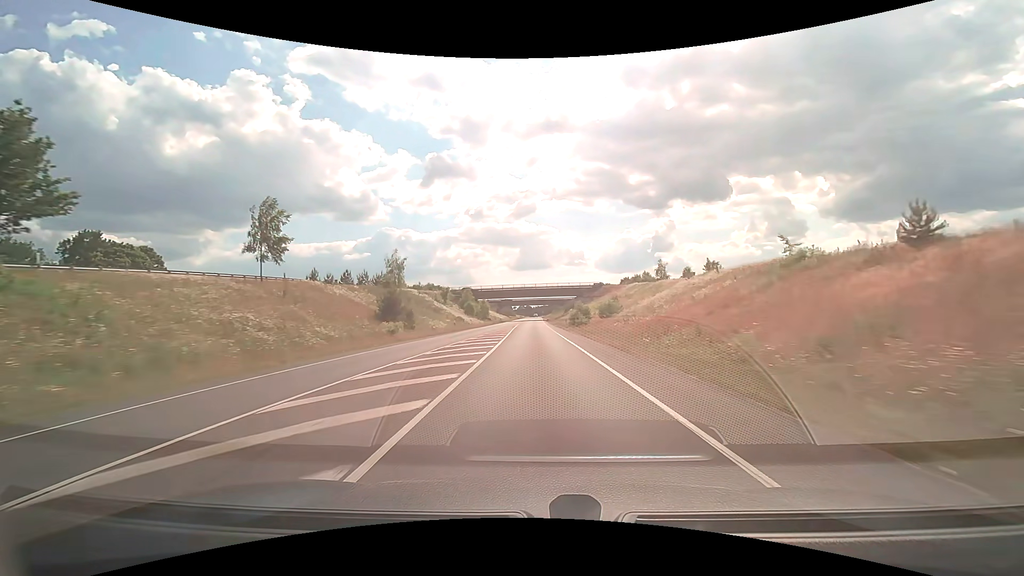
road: trunk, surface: asphalt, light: Day
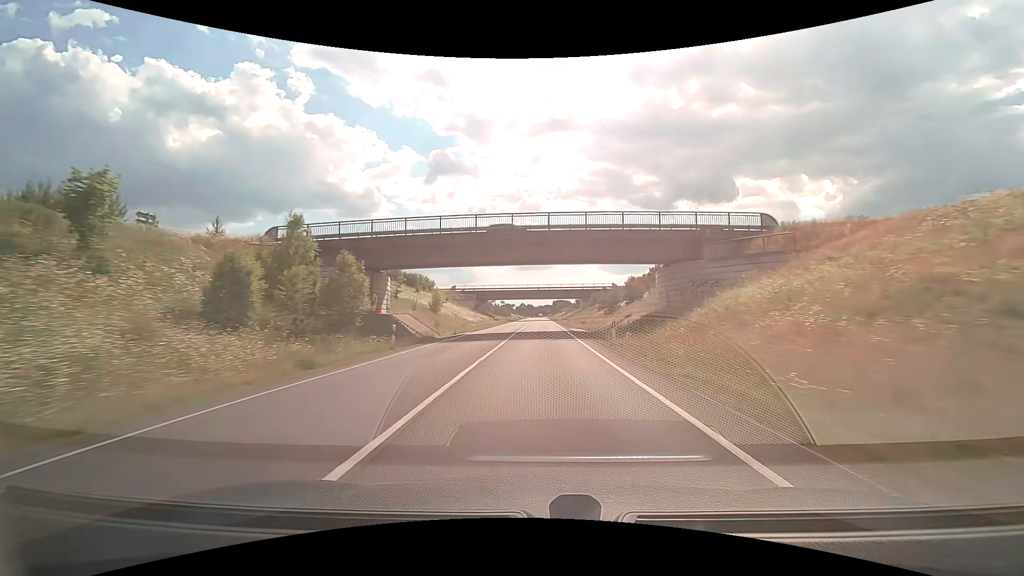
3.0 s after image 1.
(-0.4, +76.5) m; 0°
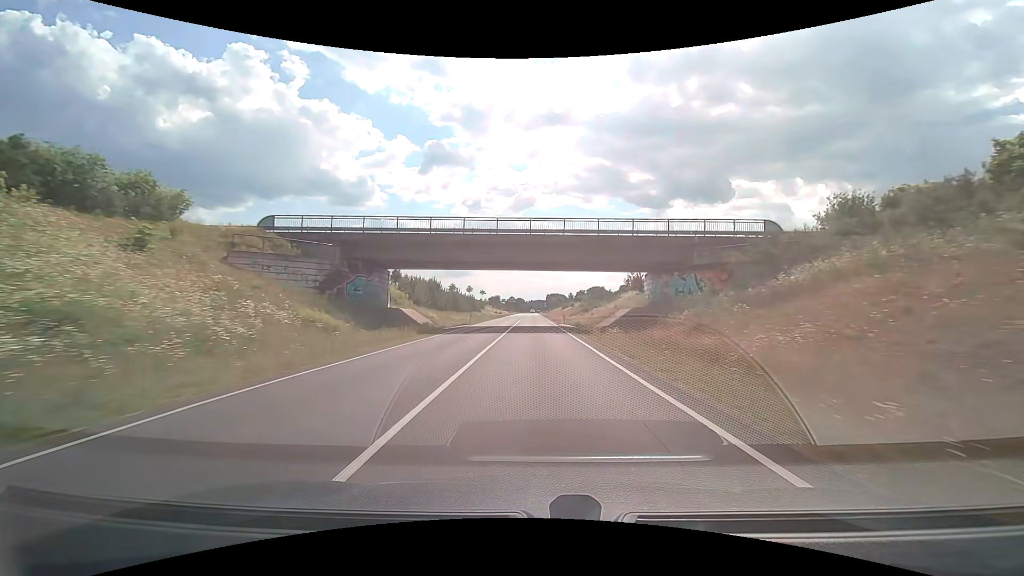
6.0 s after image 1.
(+1.2, +73.9) m; +1°
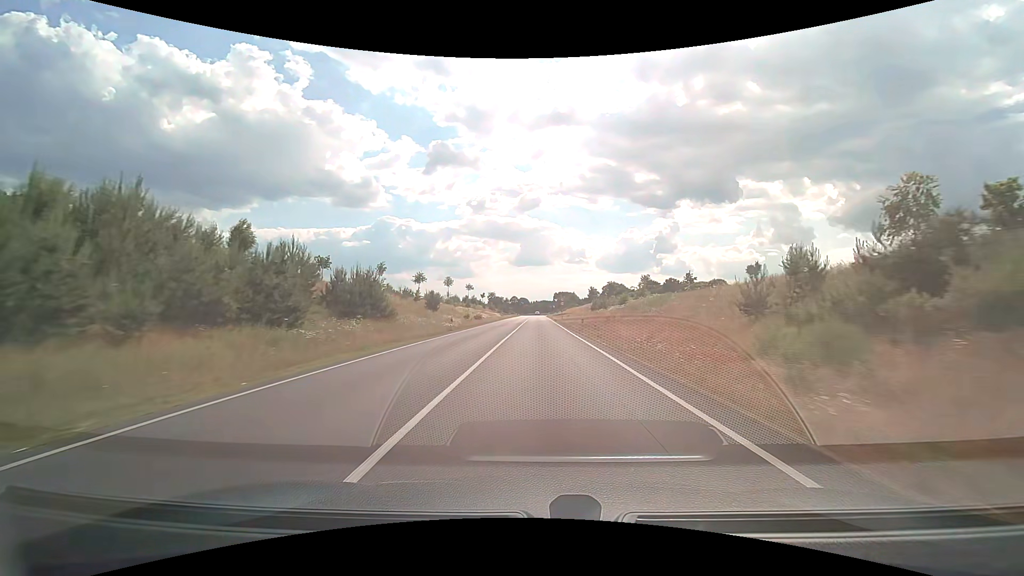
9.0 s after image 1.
(+0.1, +64.2) m; 0°
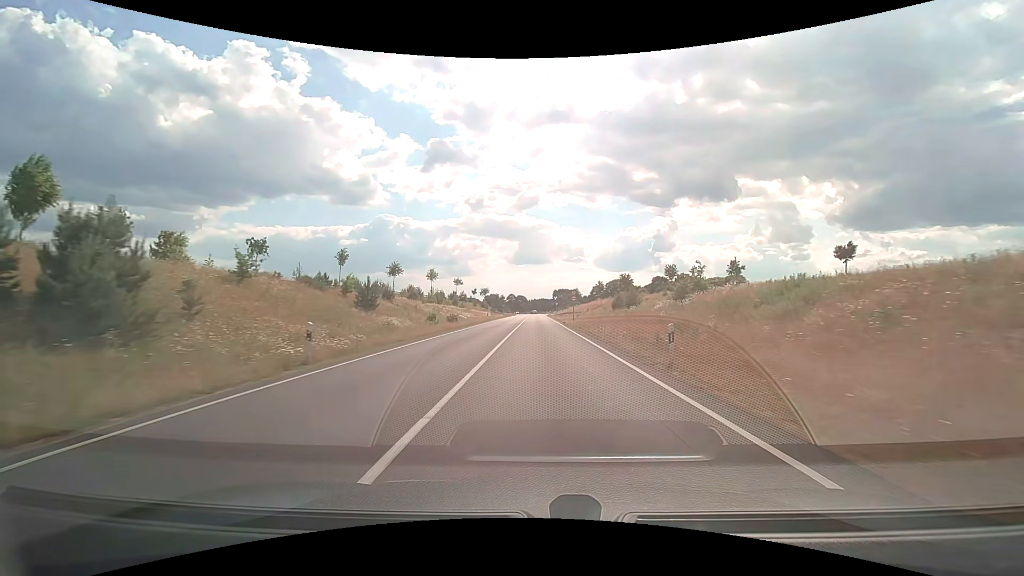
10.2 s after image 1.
(0.0, +22.6) m; 0°
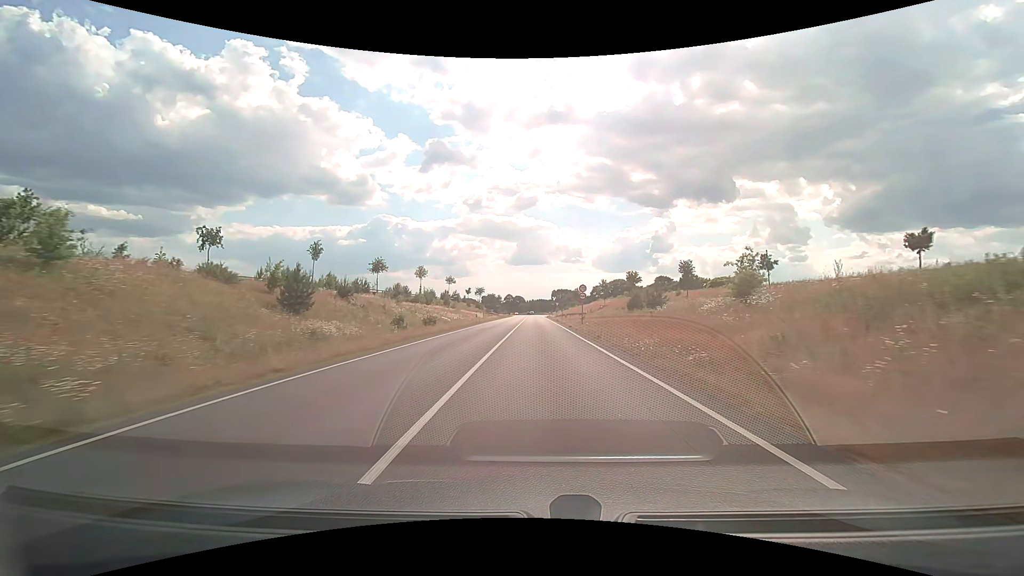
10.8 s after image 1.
(0.0, +10.5) m; 0°
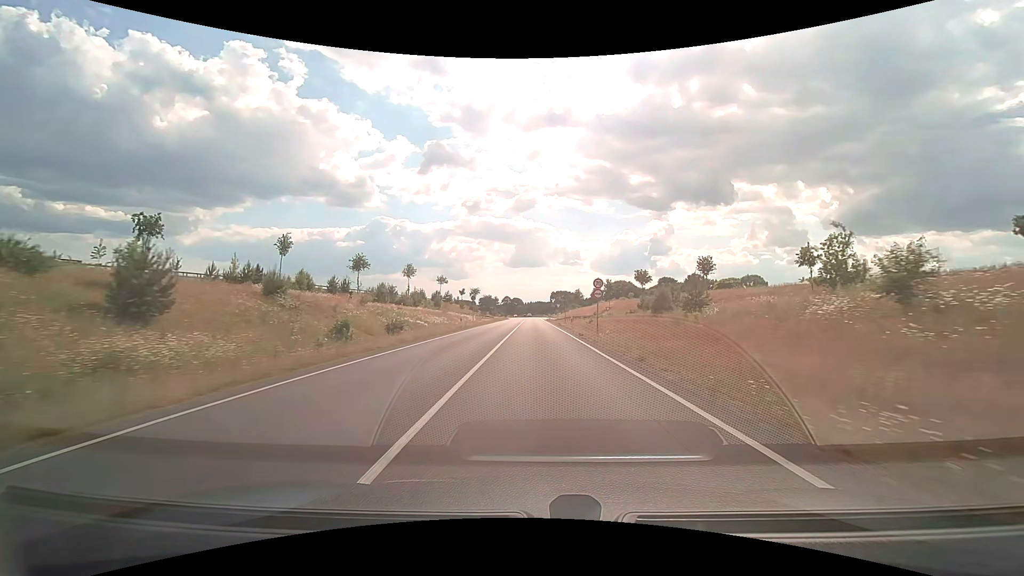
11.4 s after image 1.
(+0.1, +10.1) m; 0°
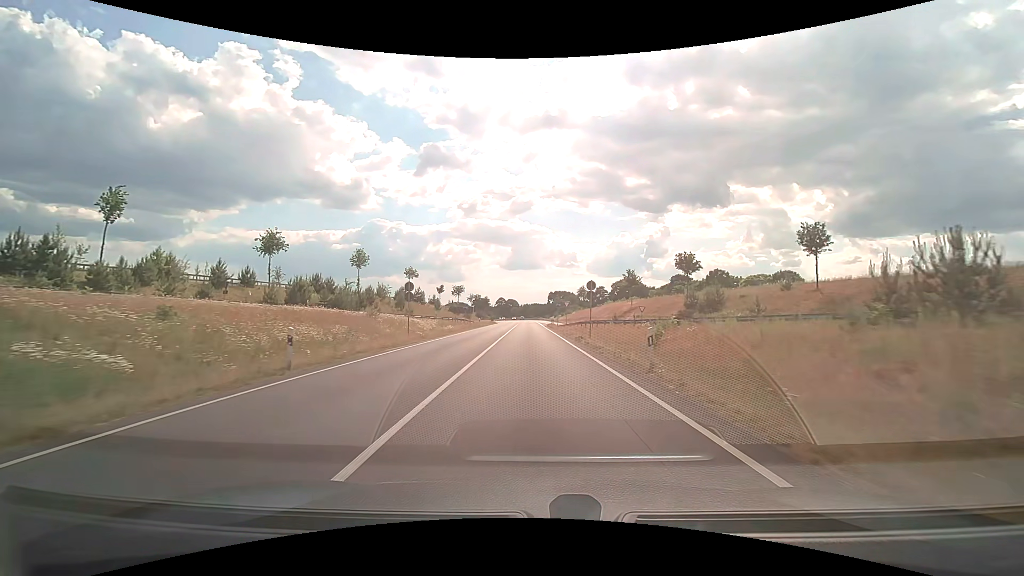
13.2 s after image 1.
(+0.2, +29.6) m; +1°
(0, +10) (0, +20) (0, +30) (0, +40) (0, +50) (0, +60) (-1, +70) (-1, +80) (-1, +90) (-1, +100) m
